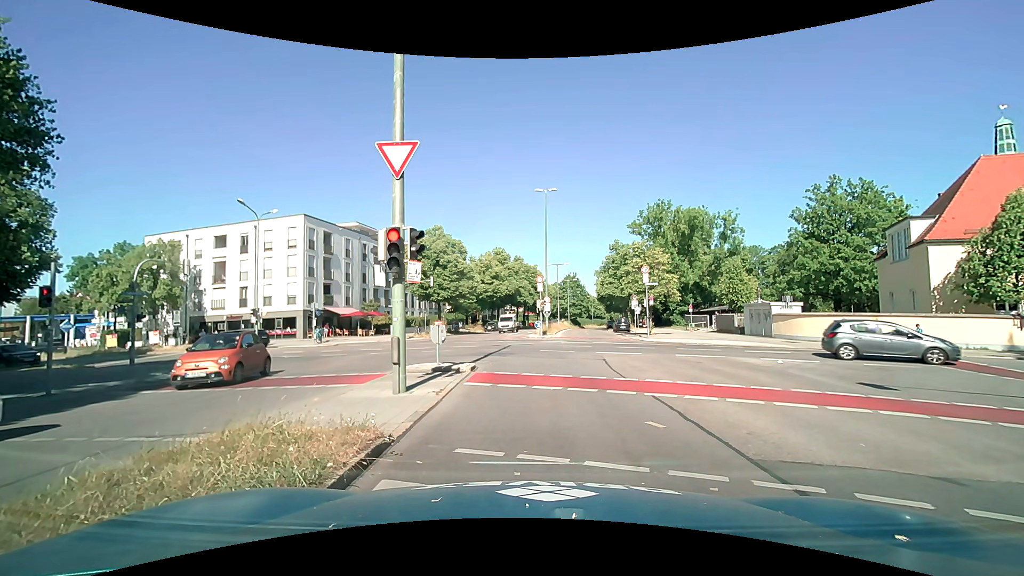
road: secondary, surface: asphalt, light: Day
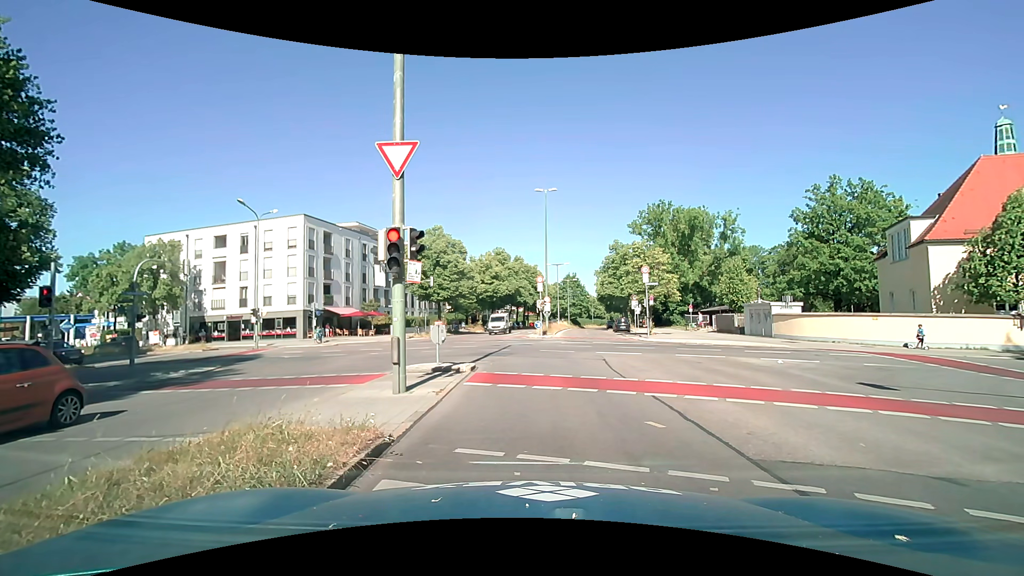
(0.0, 0.0) m; 0°
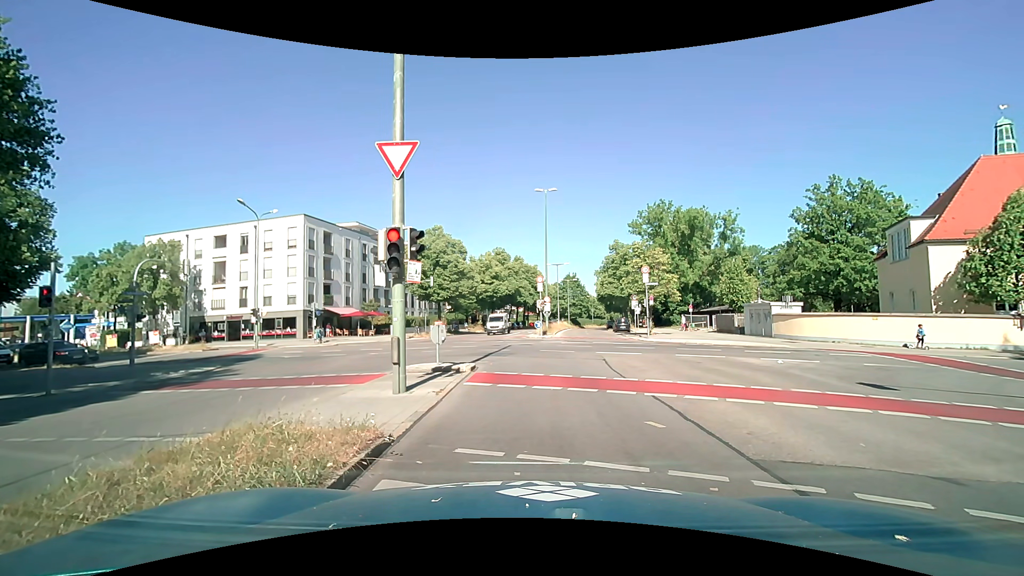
(0.0, 0.0) m; 0°
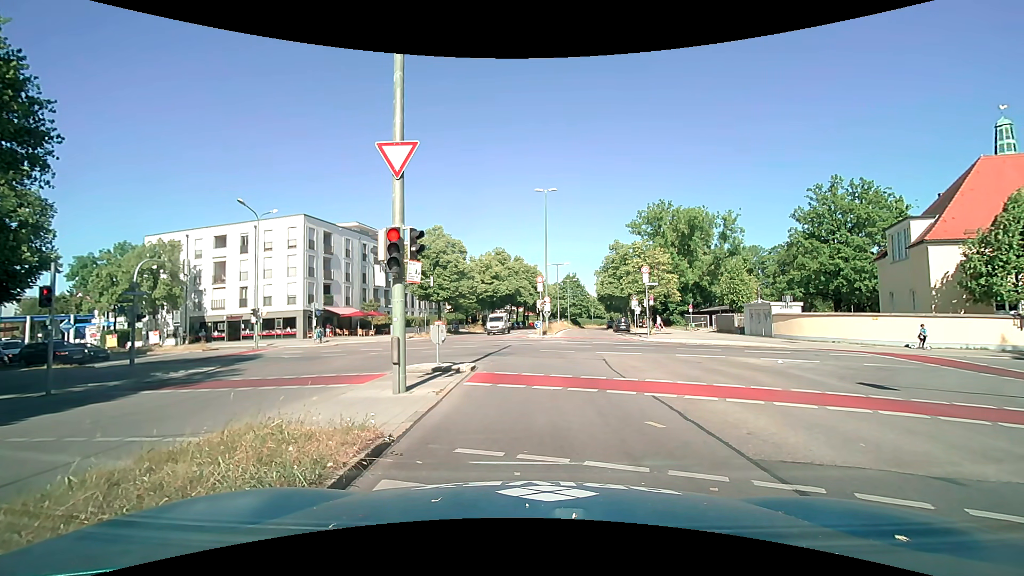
(0.0, 0.0) m; 0°
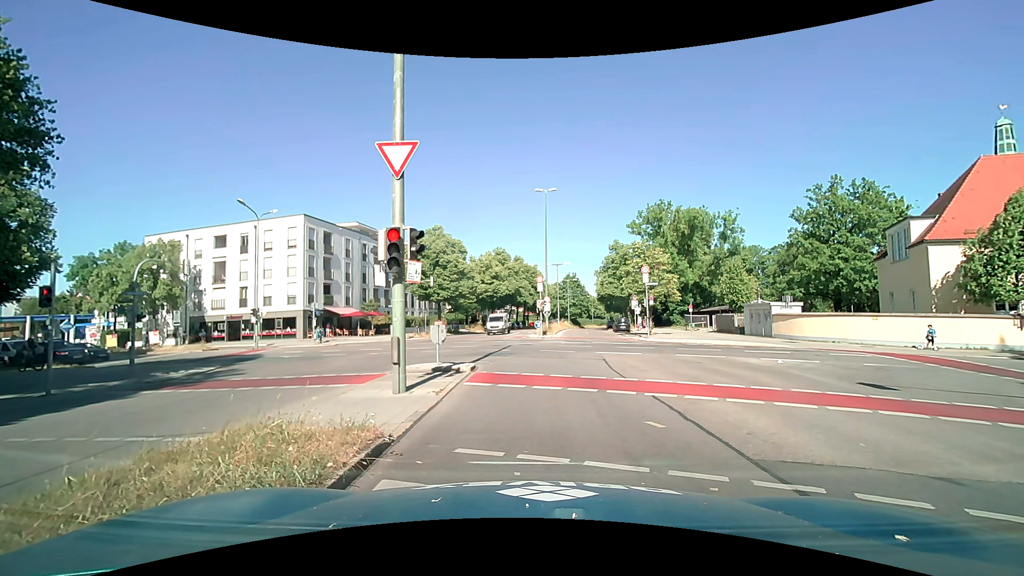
(0.0, 0.0) m; 0°
(0, +10) (0, +20) (-1, +30) (-7, +38) (-16, +42) (-26, +45) (-35, +48) (-45, +51) (-54, +54) (-64, +57) m
